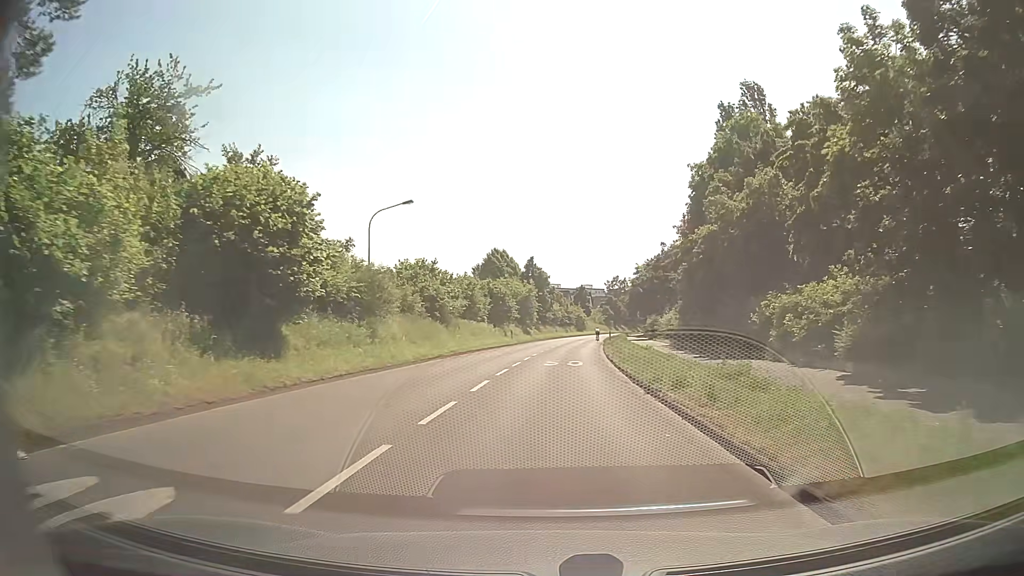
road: secondary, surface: asphalt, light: Day
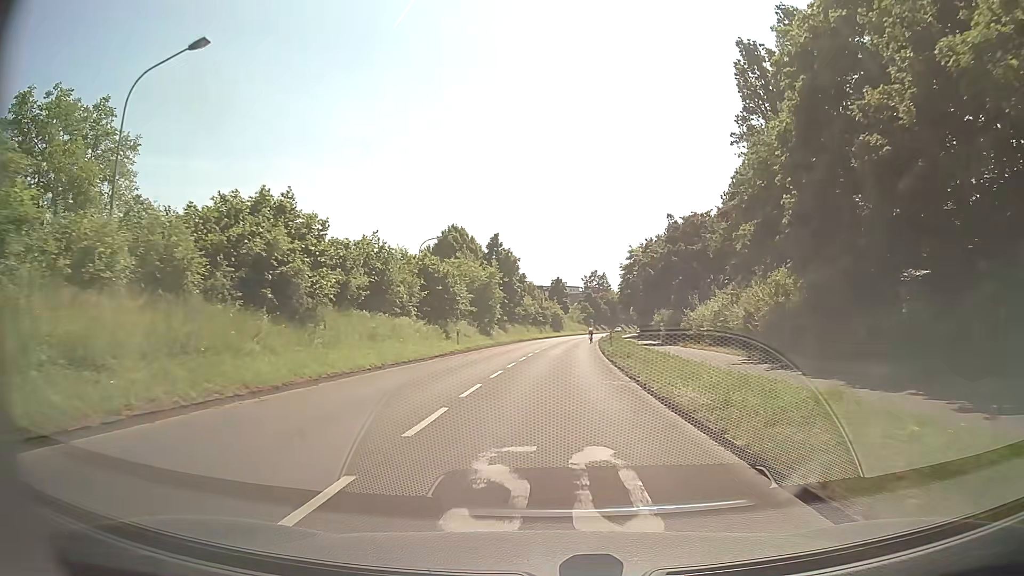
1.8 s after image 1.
(+0.5, +21.8) m; +3°
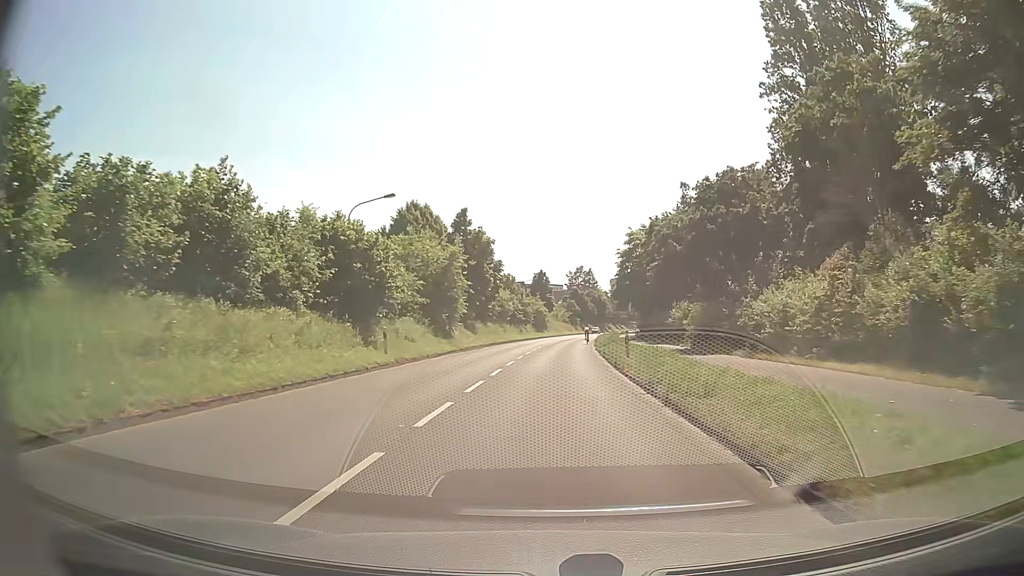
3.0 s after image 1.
(+0.1, +14.5) m; +1°
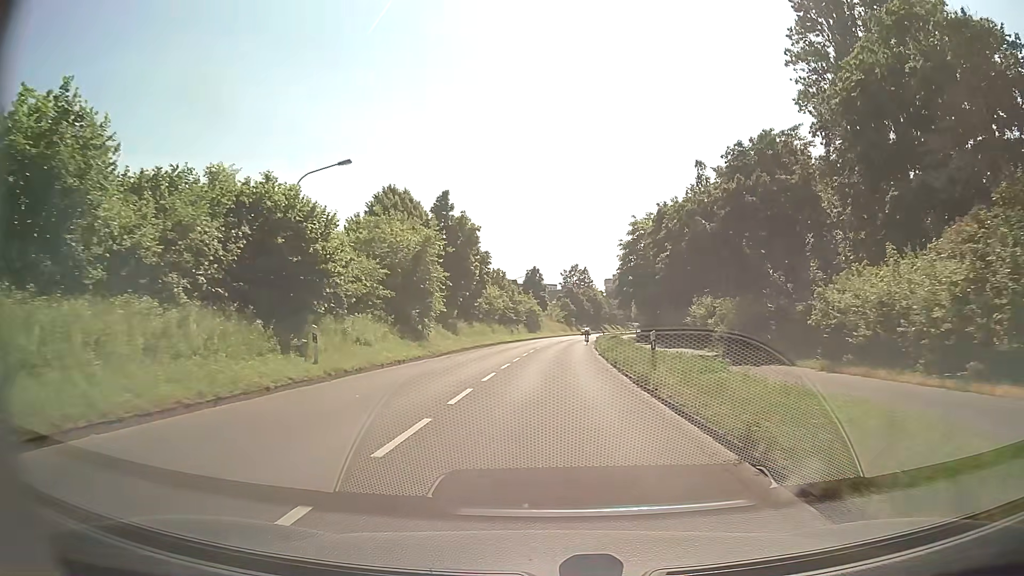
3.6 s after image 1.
(0.0, +7.3) m; +1°
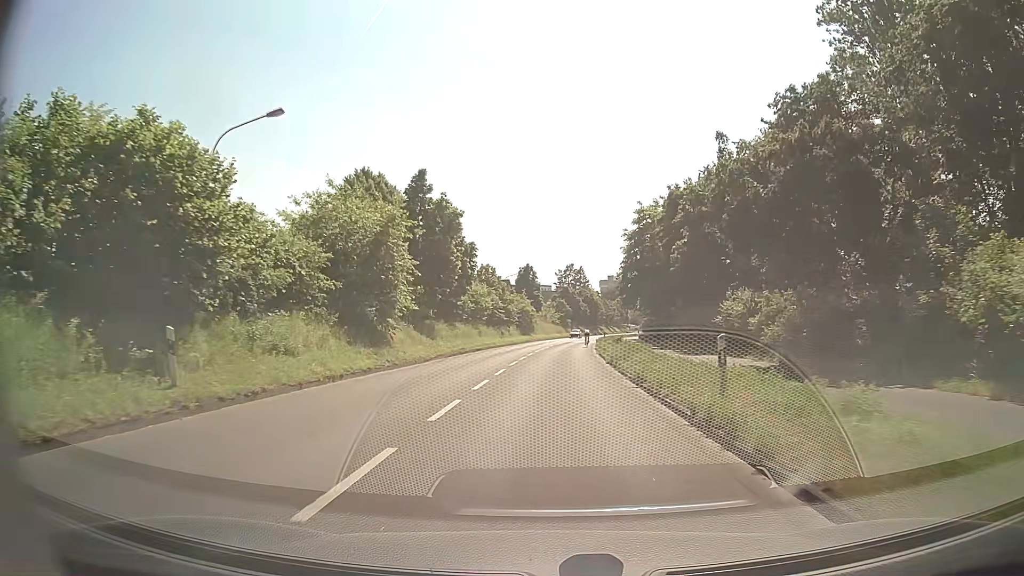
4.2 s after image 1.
(0.0, +7.3) m; 0°
